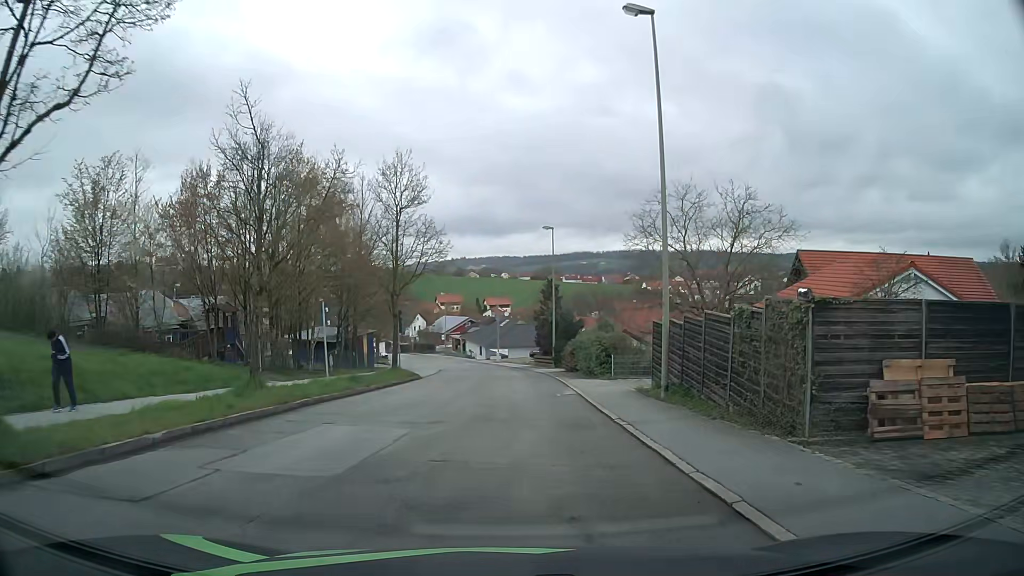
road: residential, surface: asphalt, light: Day
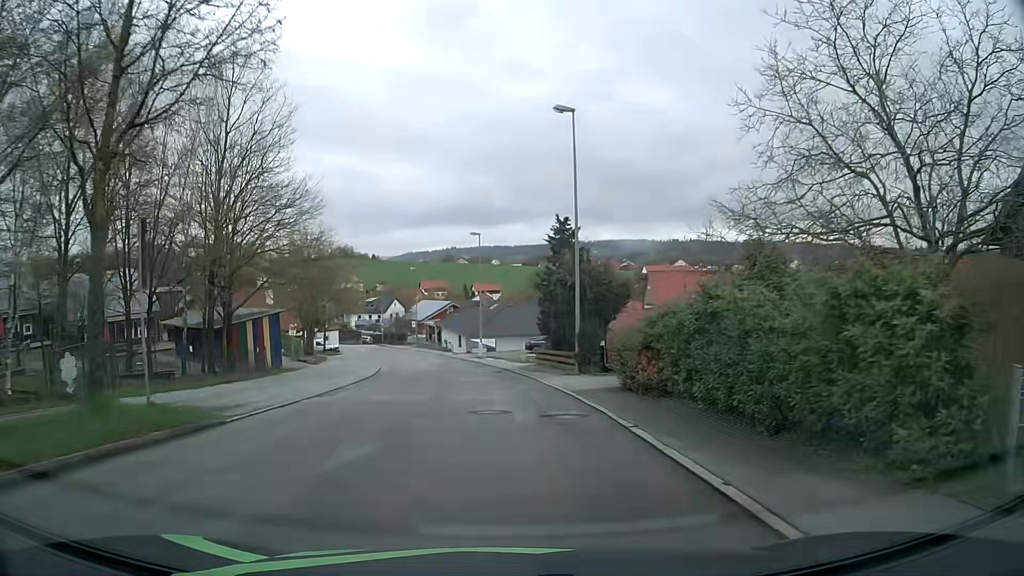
(+0.5, +23.2) m; +1°
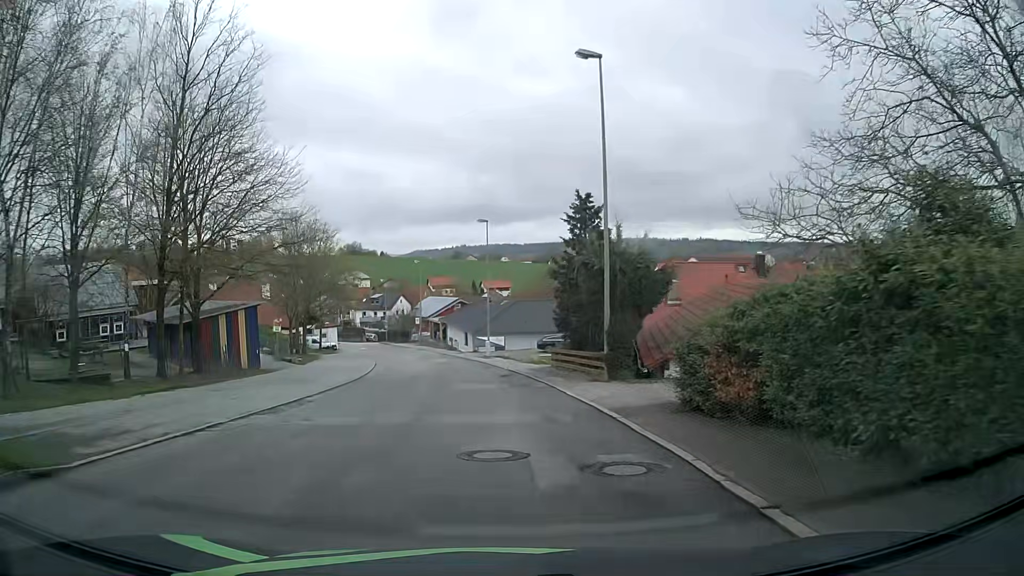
(0.0, +5.1) m; 0°
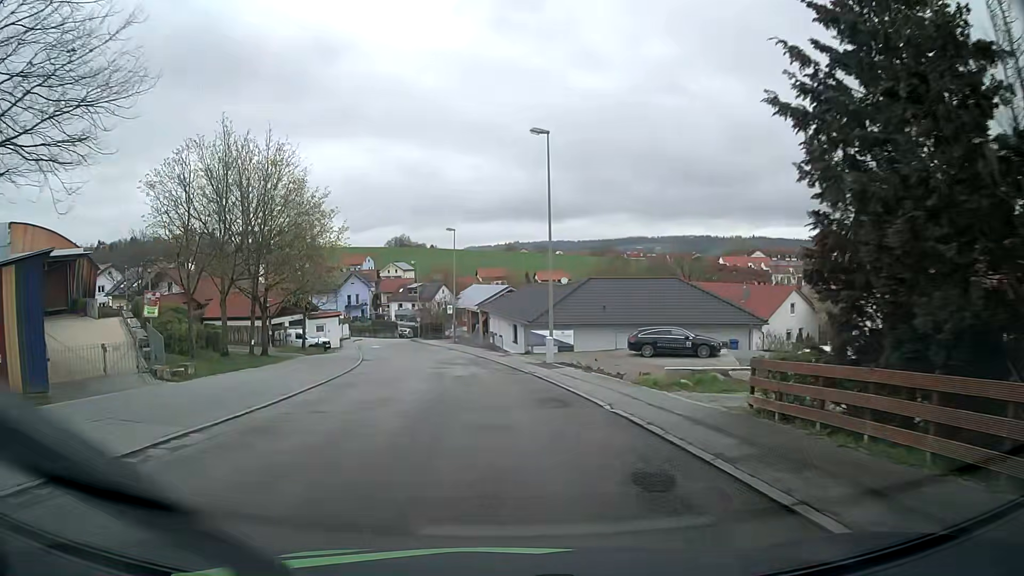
(-0.9, +20.6) m; -6°
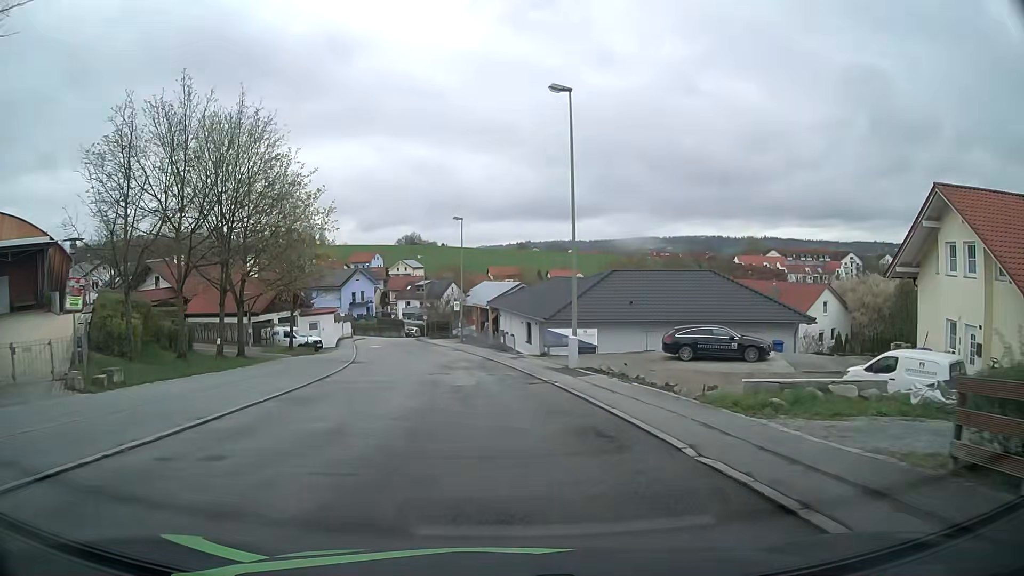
(+0.1, +5.1) m; -1°
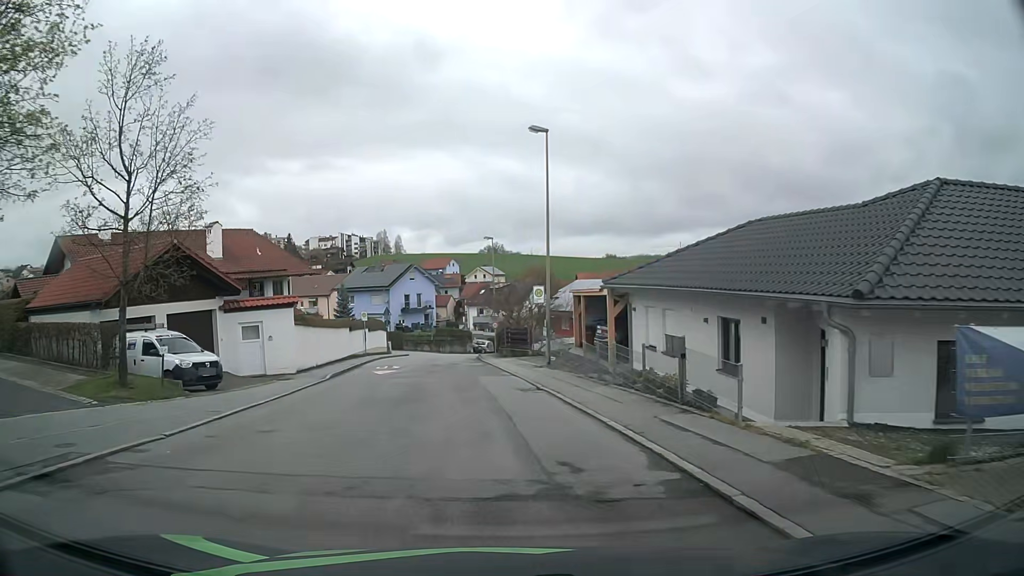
(-0.9, +25.7) m; -7°
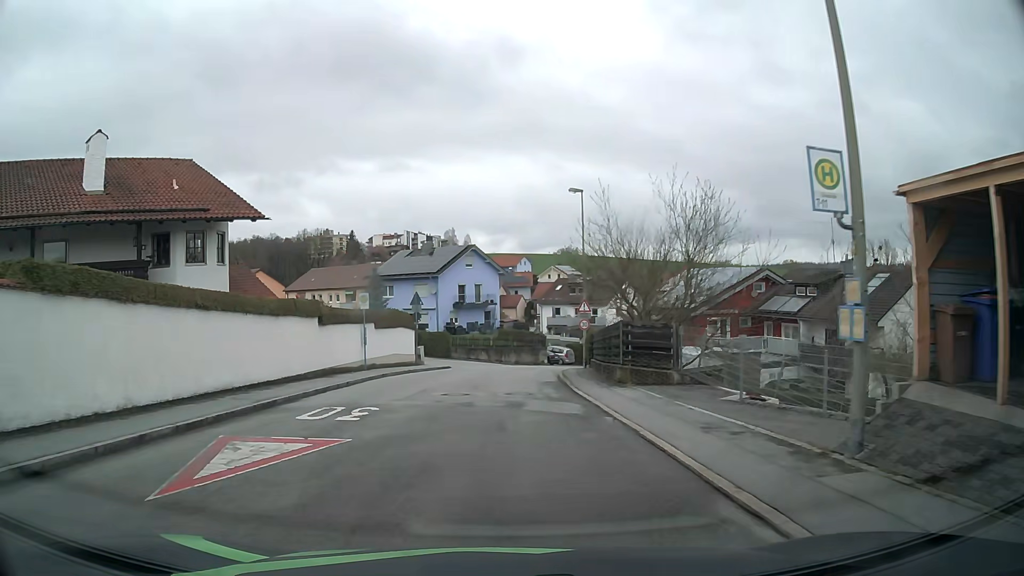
(-0.8, +20.5) m; -5°
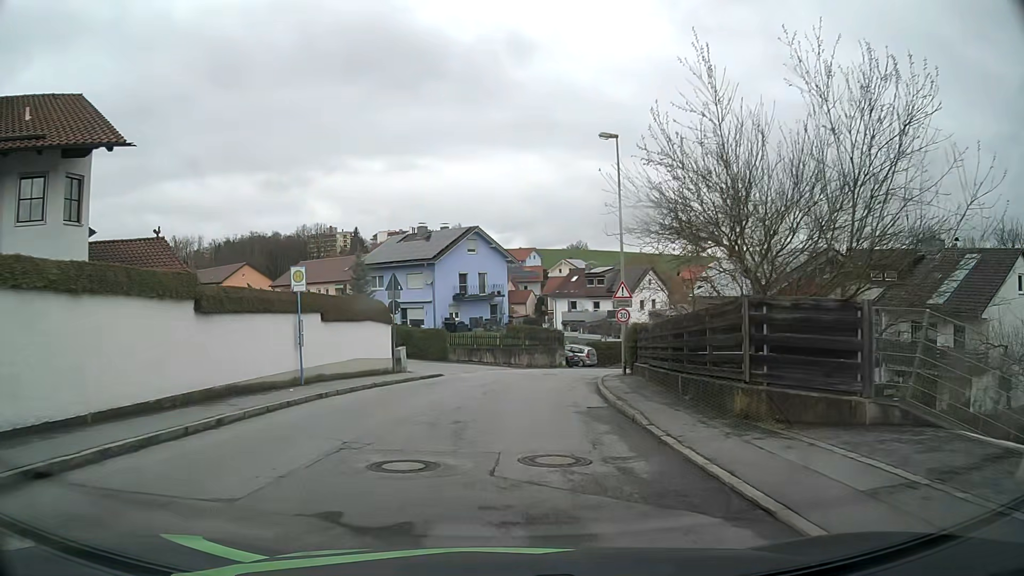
(-0.1, +10.0) m; -1°
